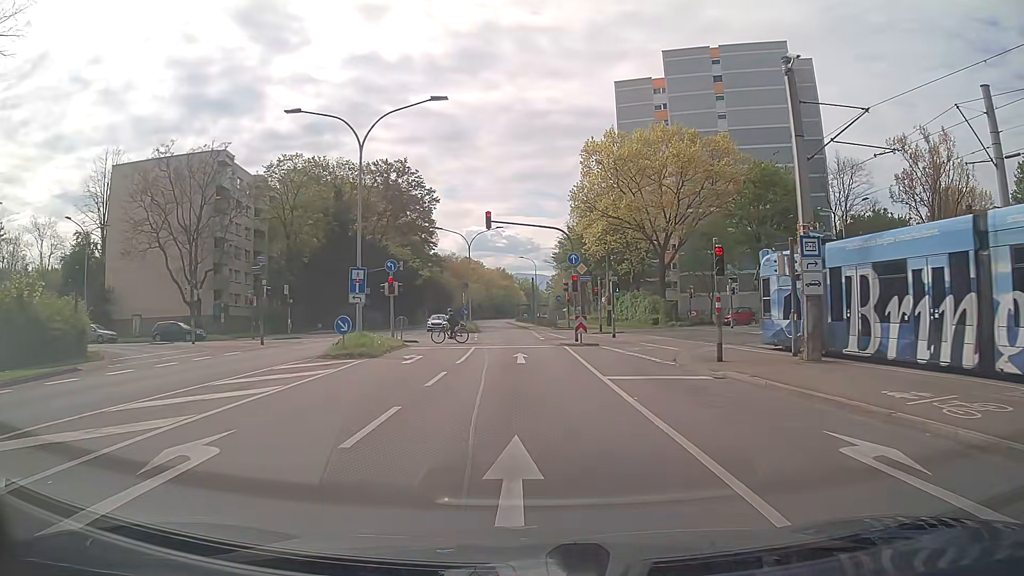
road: secondary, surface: asphalt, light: Day
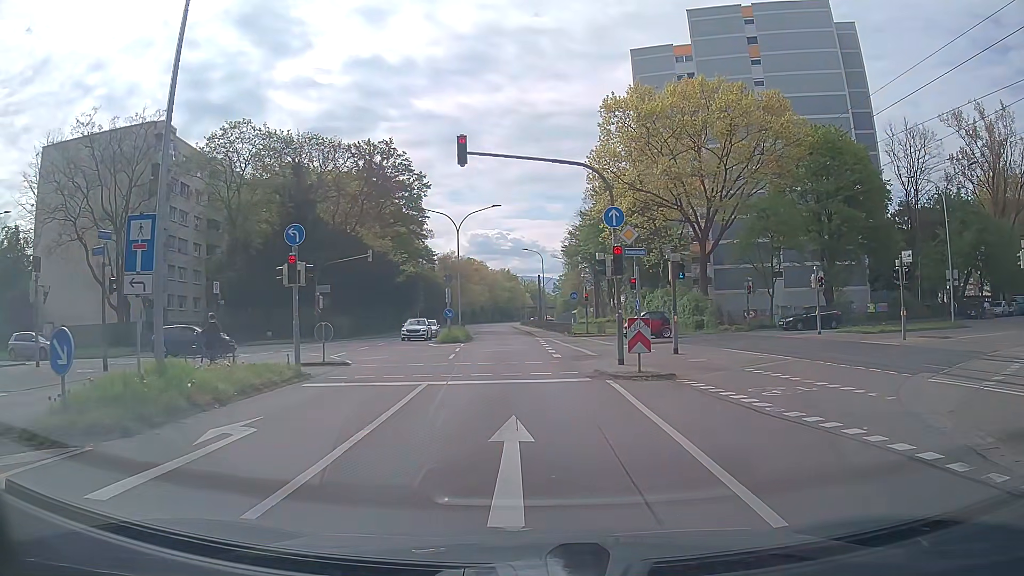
(-0.1, +14.1) m; -1°
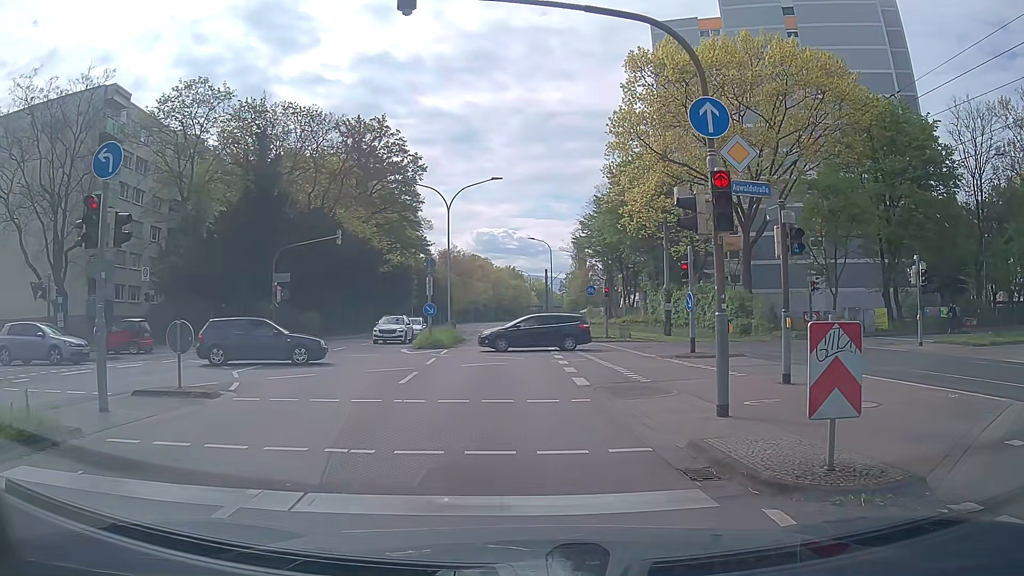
(0.0, +9.2) m; +1°
(0, +10) (-1, +20) (-1, +30) (-2, +40) (-2, +50) (-3, +60) (-3, +70) (-4, +80) (-4, +90) (-5, +100) m
